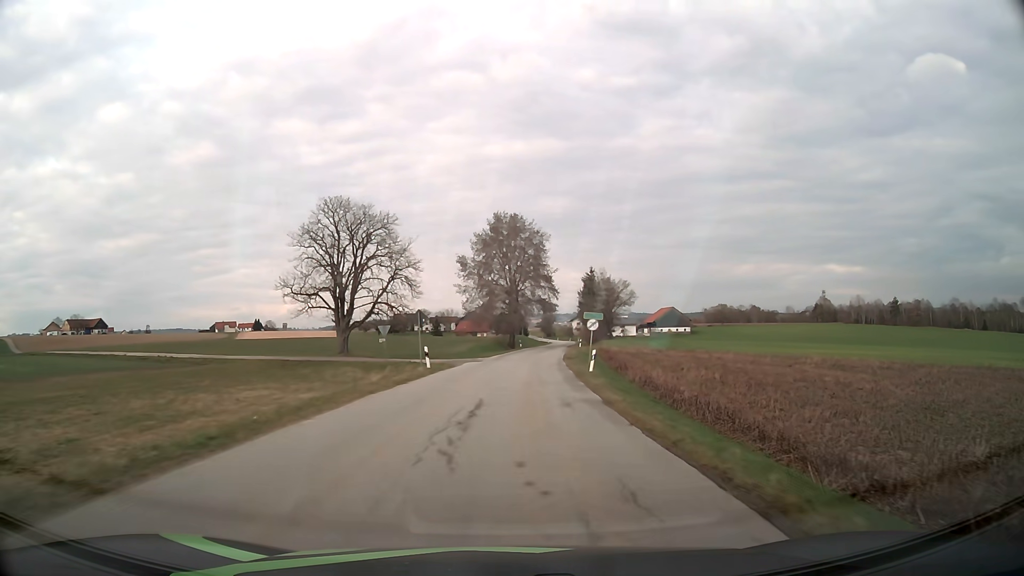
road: tertiary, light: Day
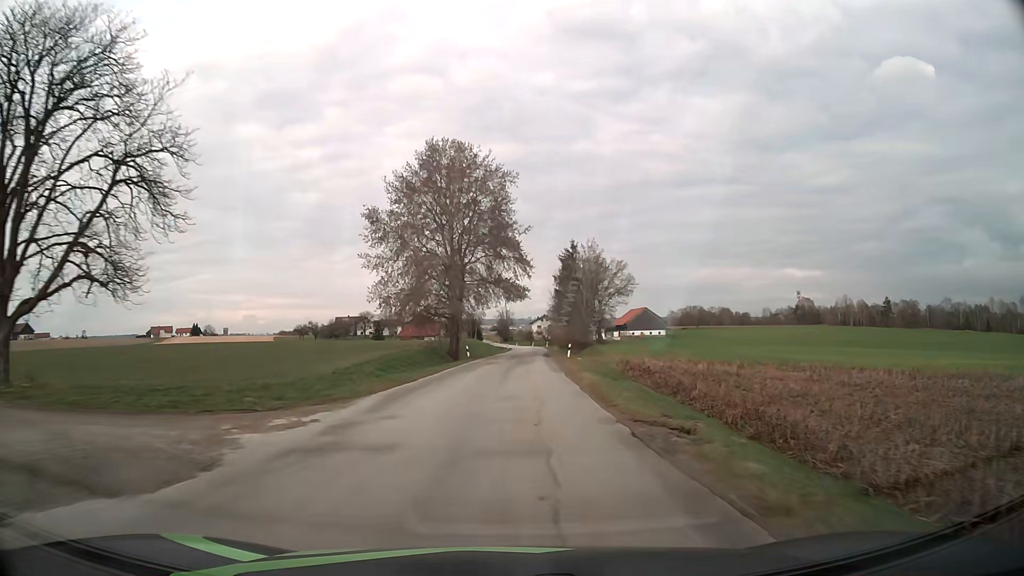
(+1.3, +35.2) m; +4°
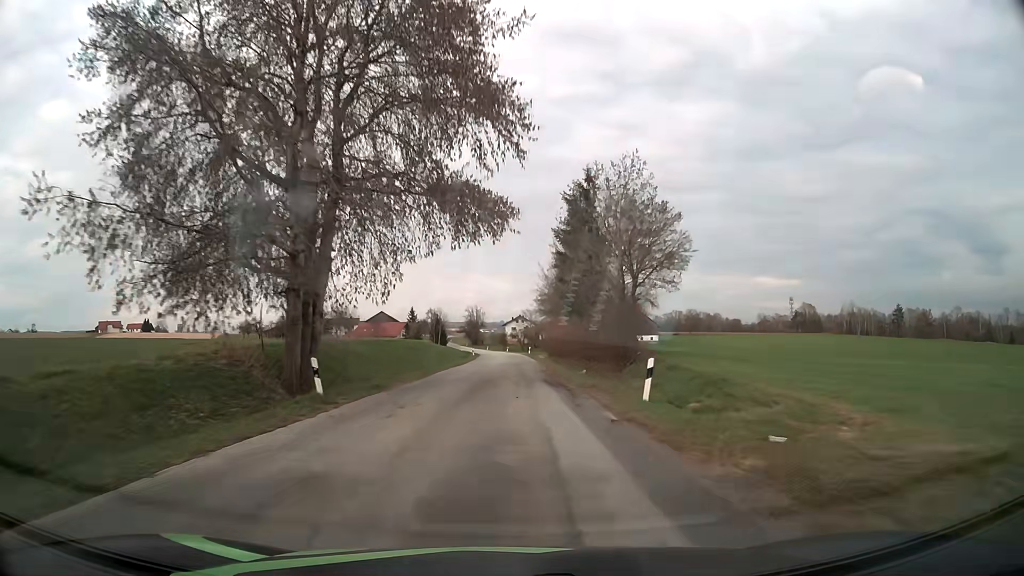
(+0.8, +35.7) m; +2°
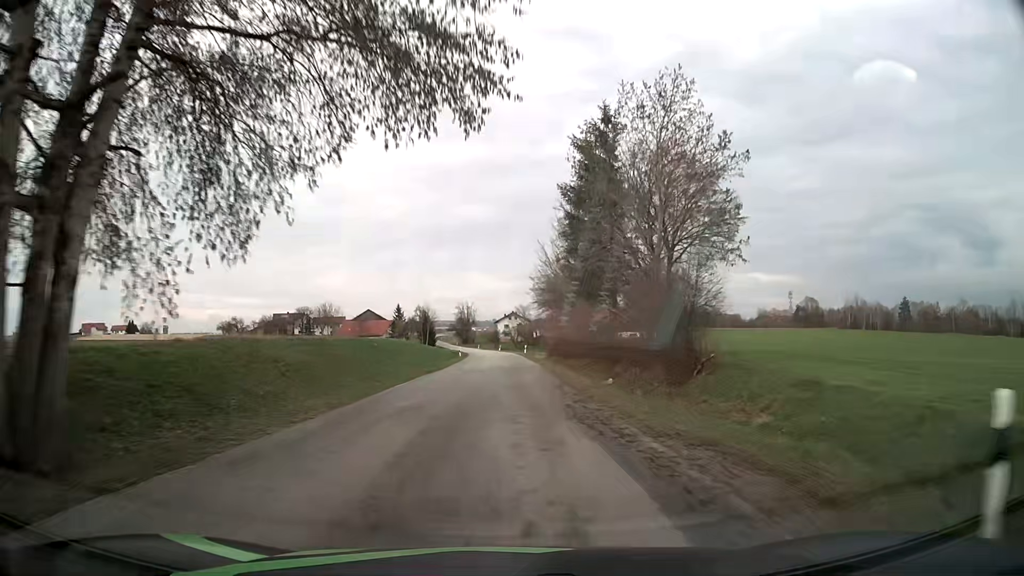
(+0.1, +12.0) m; +1°
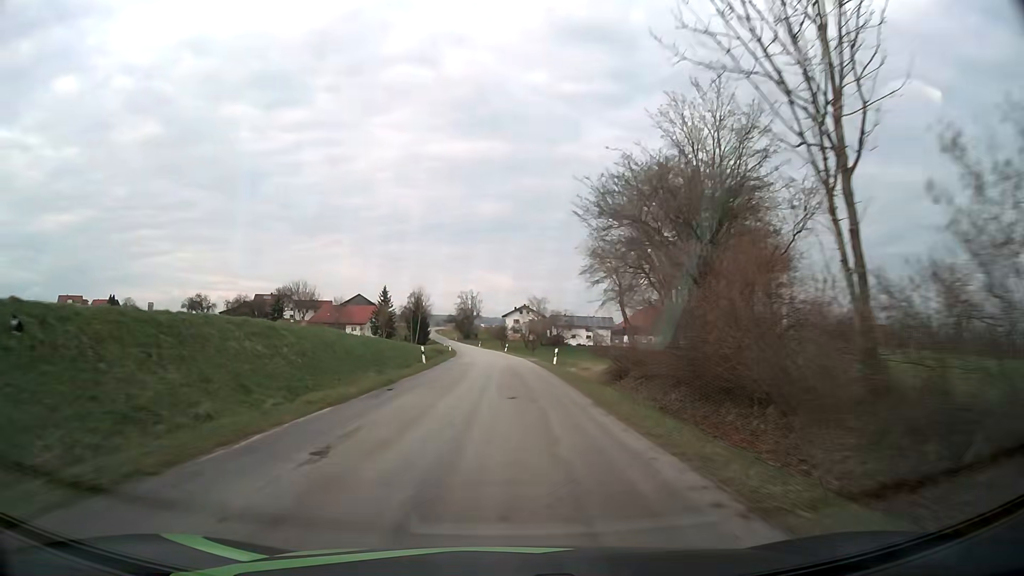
(-0.2, +36.1) m; -1°
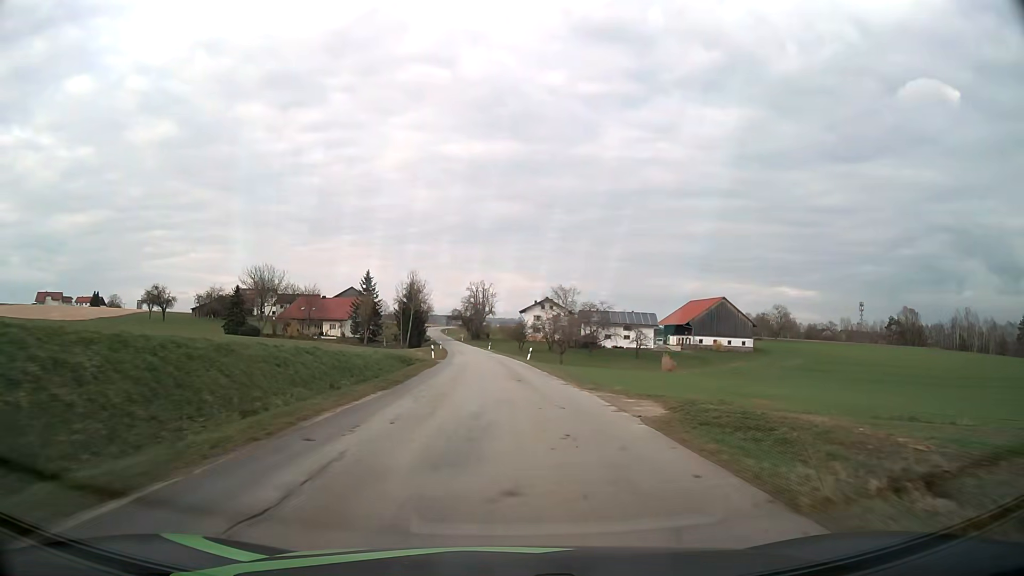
(-0.3, +35.8) m; -1°
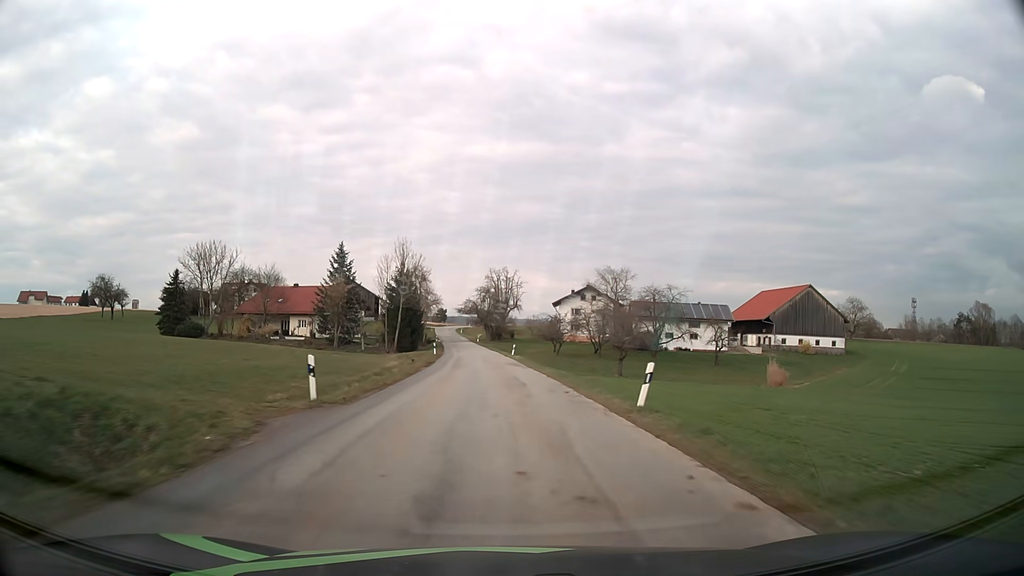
(-0.5, +35.8) m; -2°
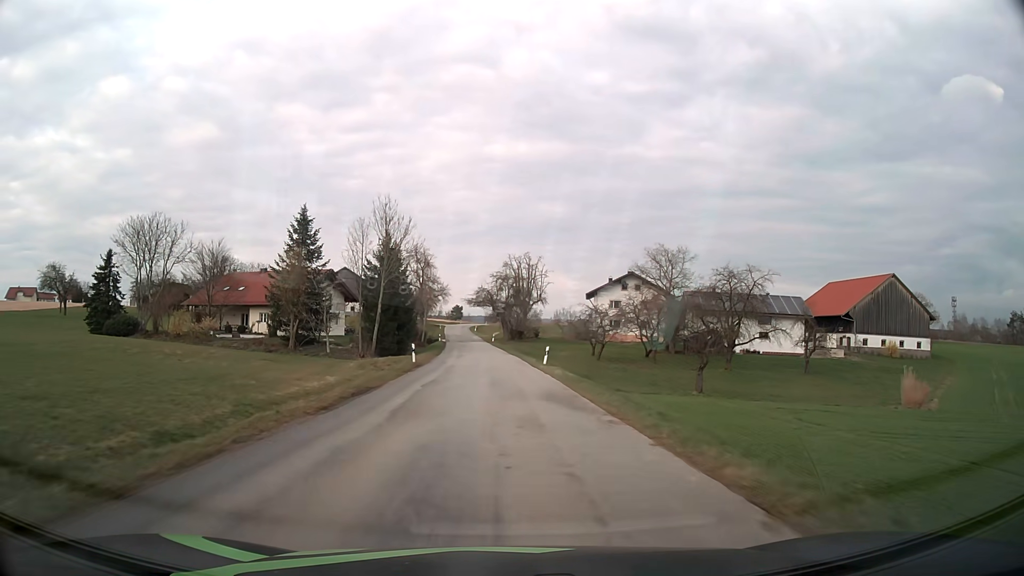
(-0.3, +24.0) m; -1°
(0, +10) (0, +20) (-1, +30) (-1, +40) (-2, +50) (-2, +60) (-3, +70) (-4, +80) (-5, +90) (-6, +100) m
